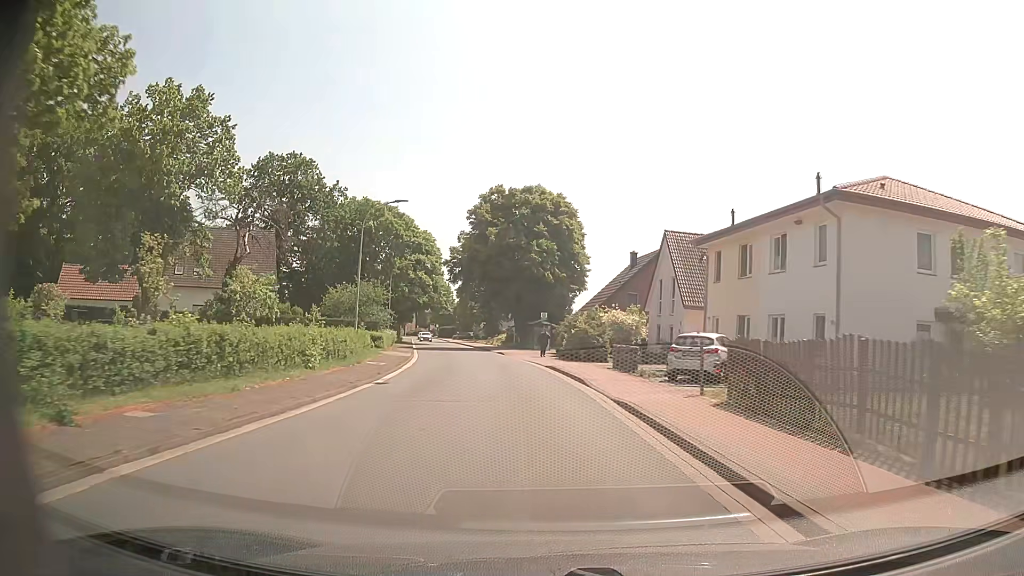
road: tertiary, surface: asphalt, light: Day
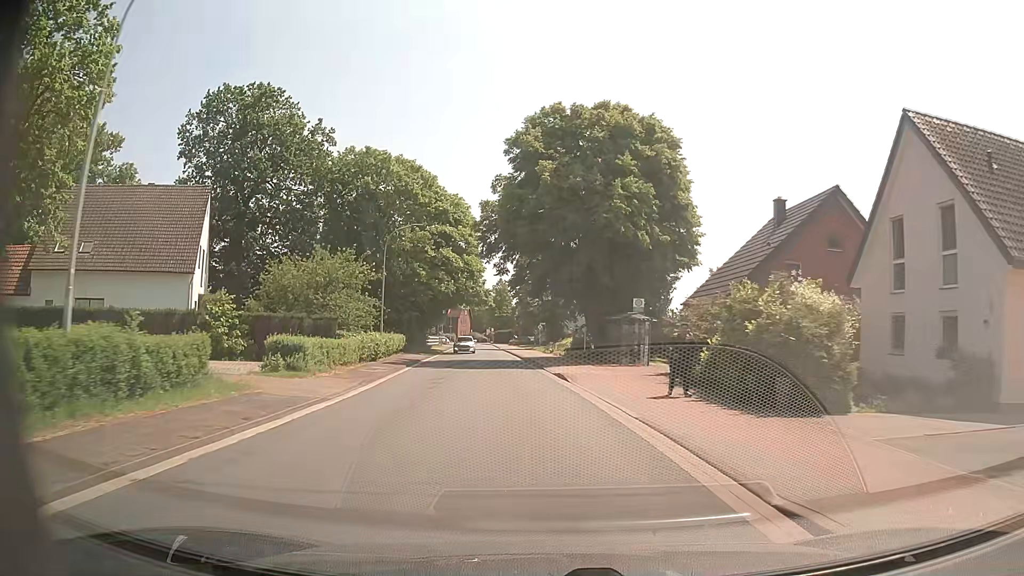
(-1.2, +24.0) m; -5°
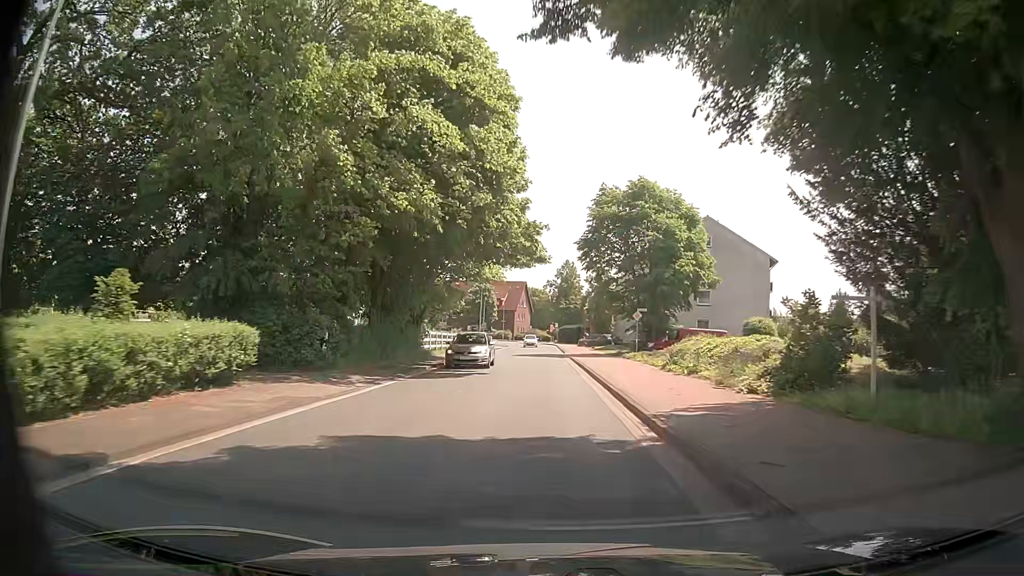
(-2.1, +32.7) m; -6°
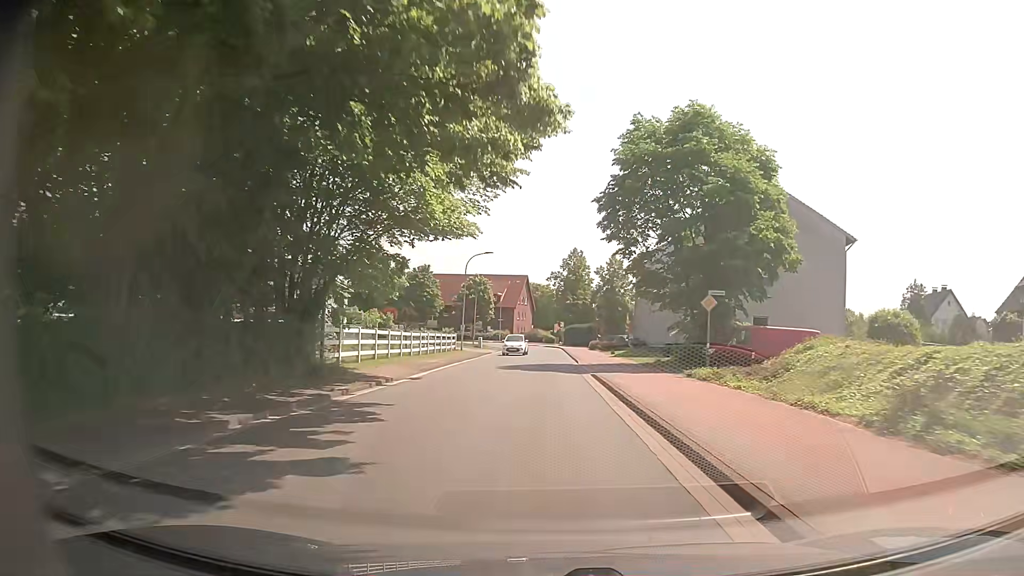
(-0.1, +16.9) m; 0°
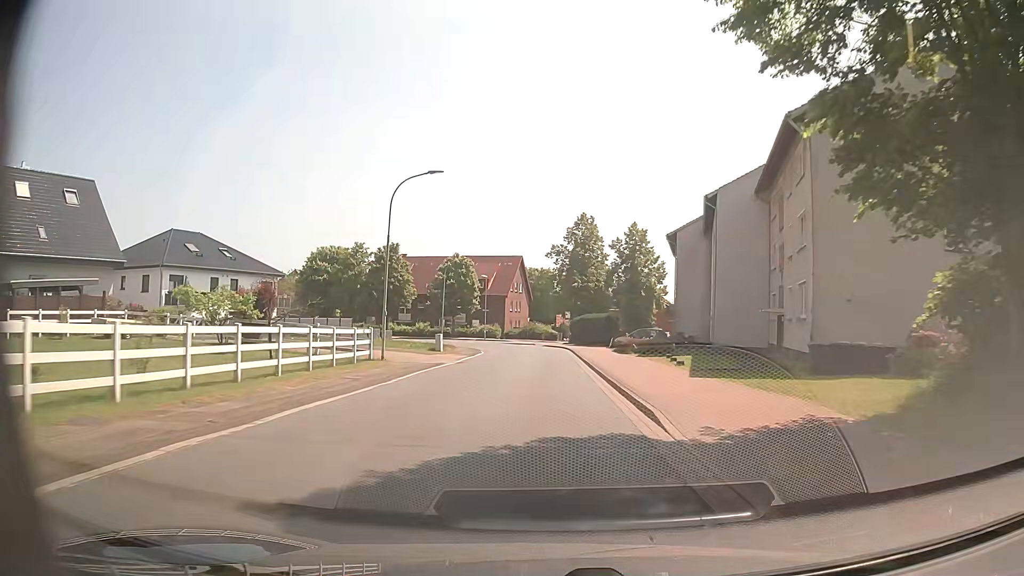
(-0.1, +25.4) m; -1°
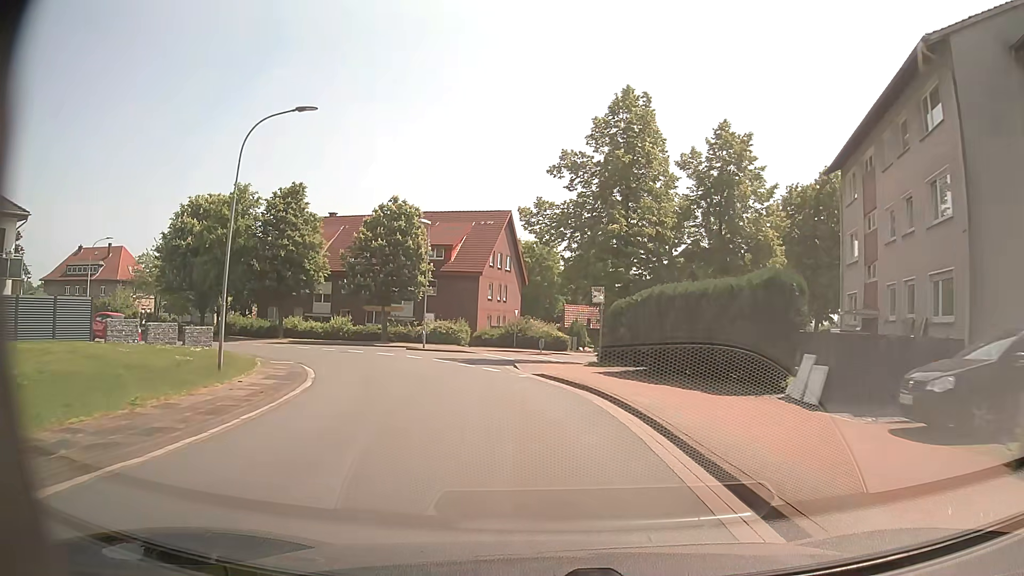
(+0.2, +40.0) m; 0°
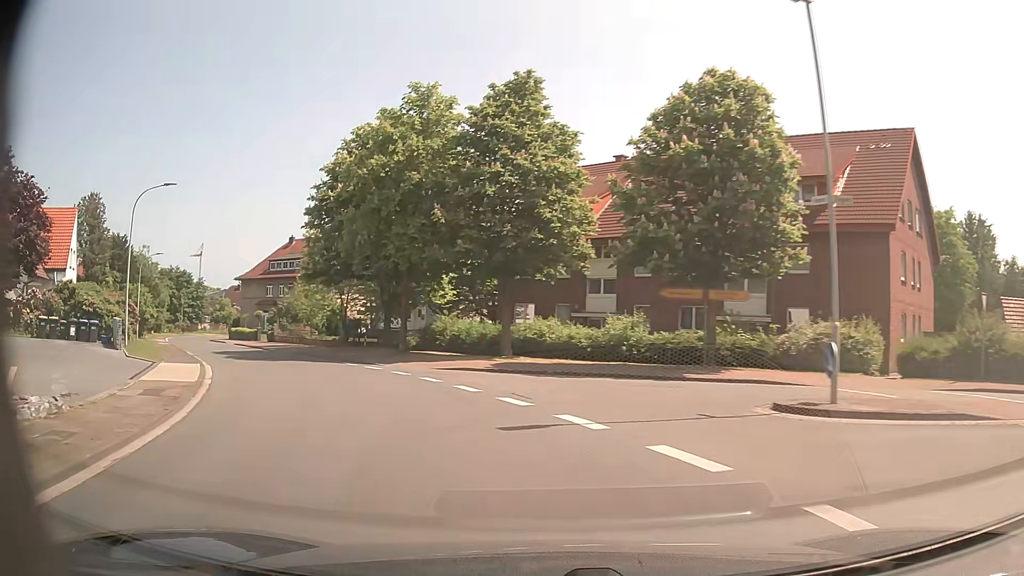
(-5.0, +28.0) m; -26°
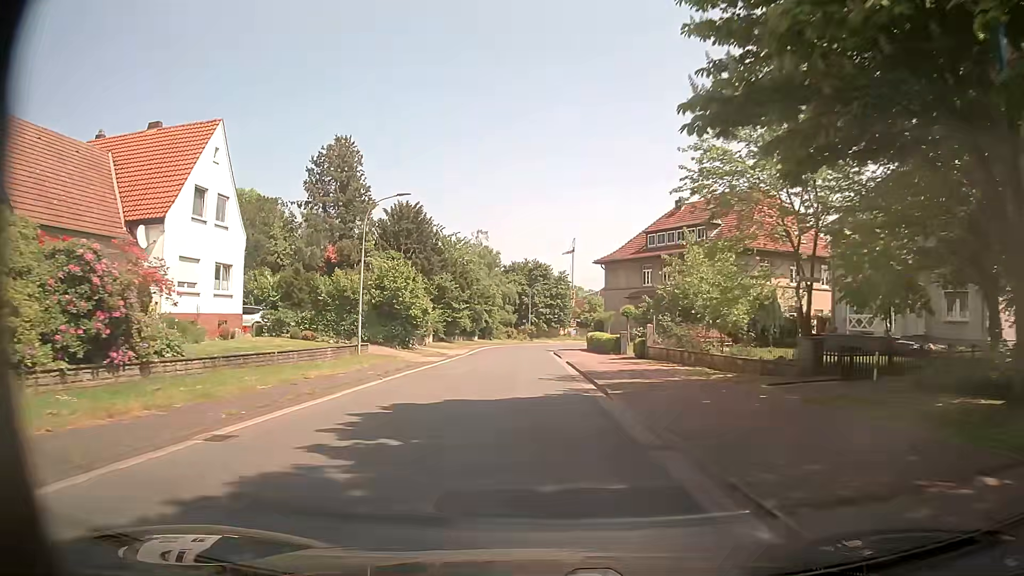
(-10.0, +27.6) m; -36°
(0, +10) (0, +20) (-1, +30) (-1, +40) (-1, +50) (-1, +60) (0, +70) (+3, +80) (+7, +89) (+12, +97) m
